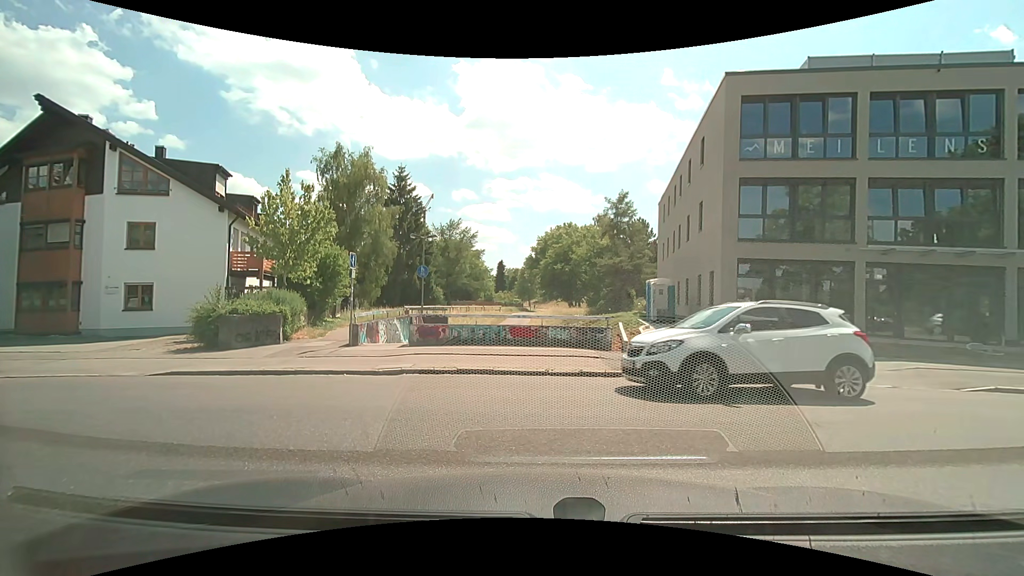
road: tertiary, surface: asphalt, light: Day
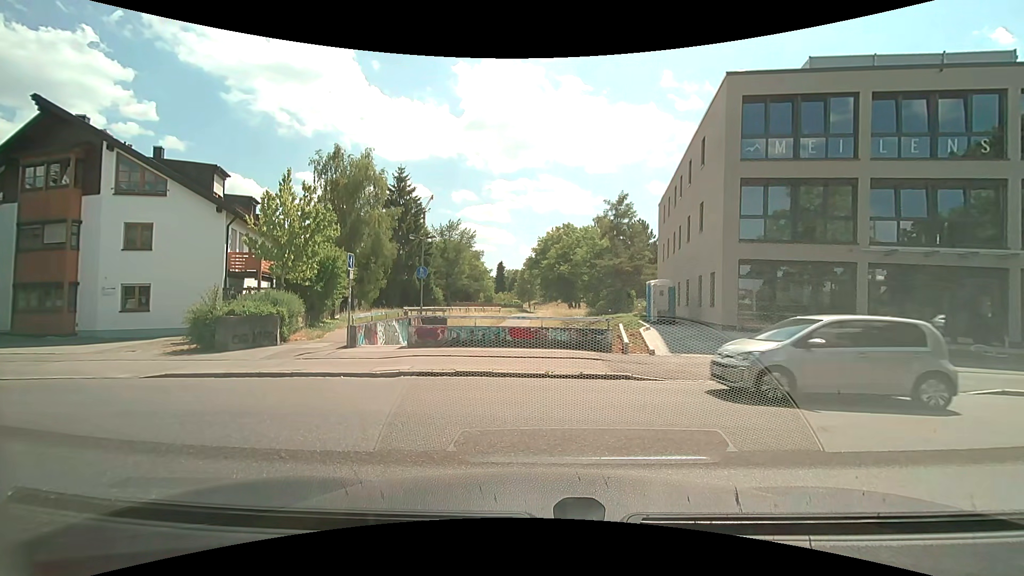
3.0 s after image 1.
(0.0, +0.1) m; 0°
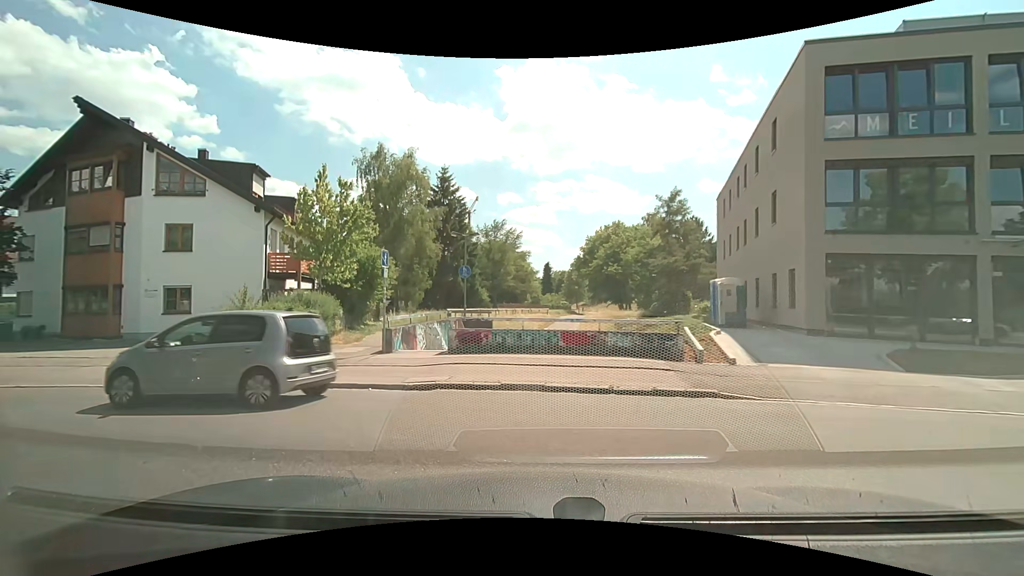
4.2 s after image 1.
(0.0, +2.1) m; -3°
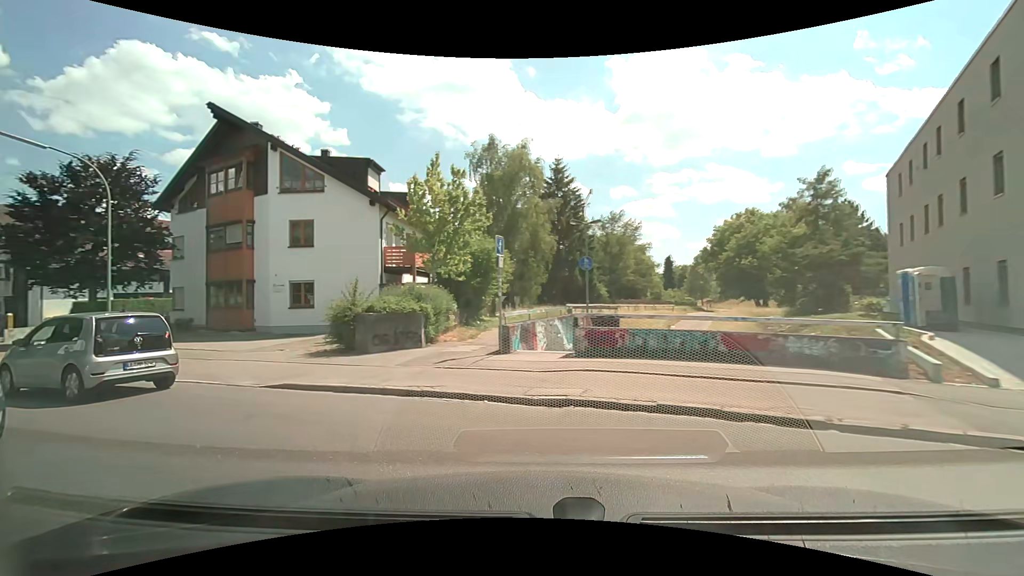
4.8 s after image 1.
(-0.3, +2.4) m; -14°
